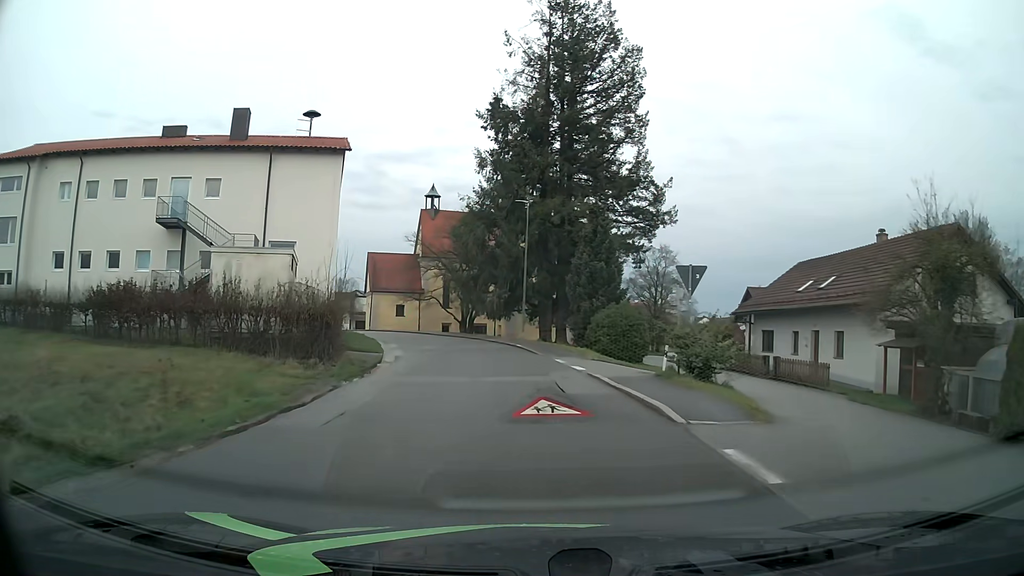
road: residential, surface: asphalt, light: Day
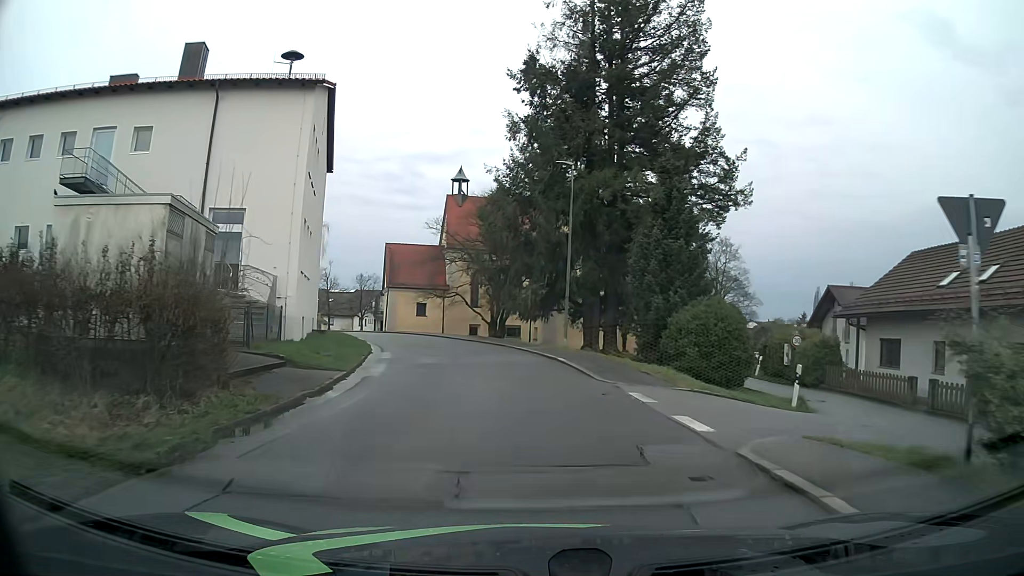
(-0.3, +10.2) m; -3°
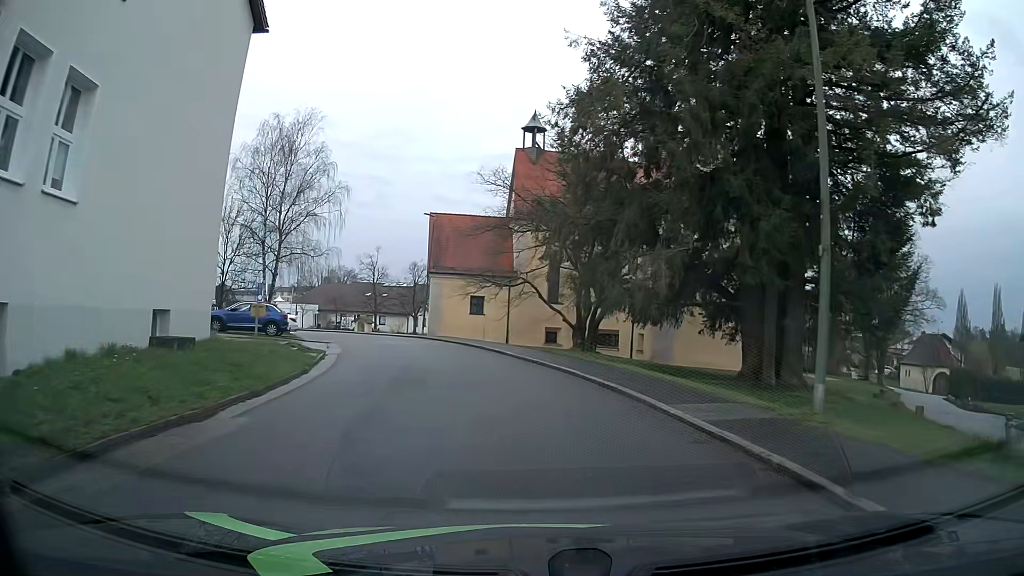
(-1.2, +20.1) m; -7°
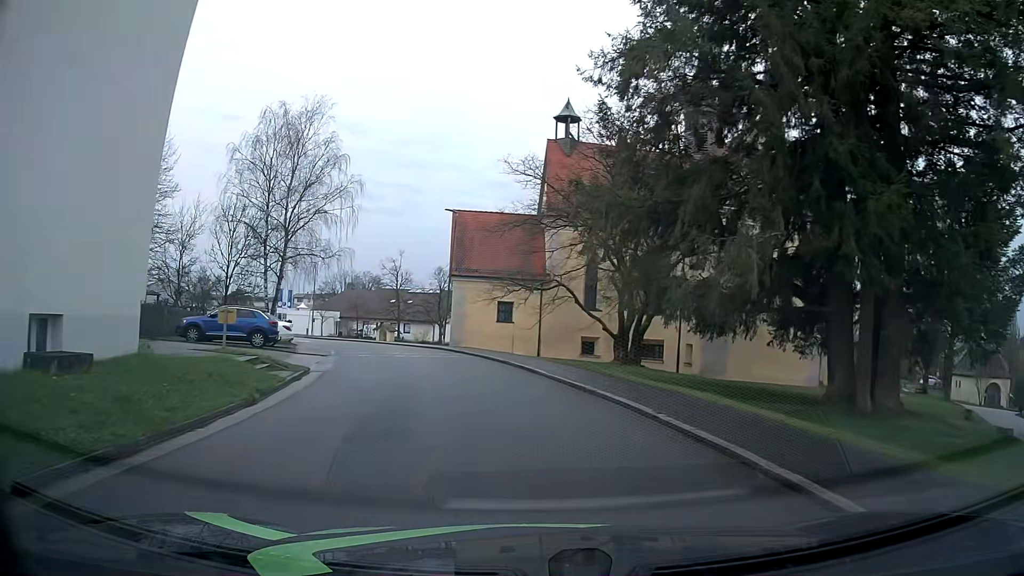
(-0.1, +5.1) m; -3°
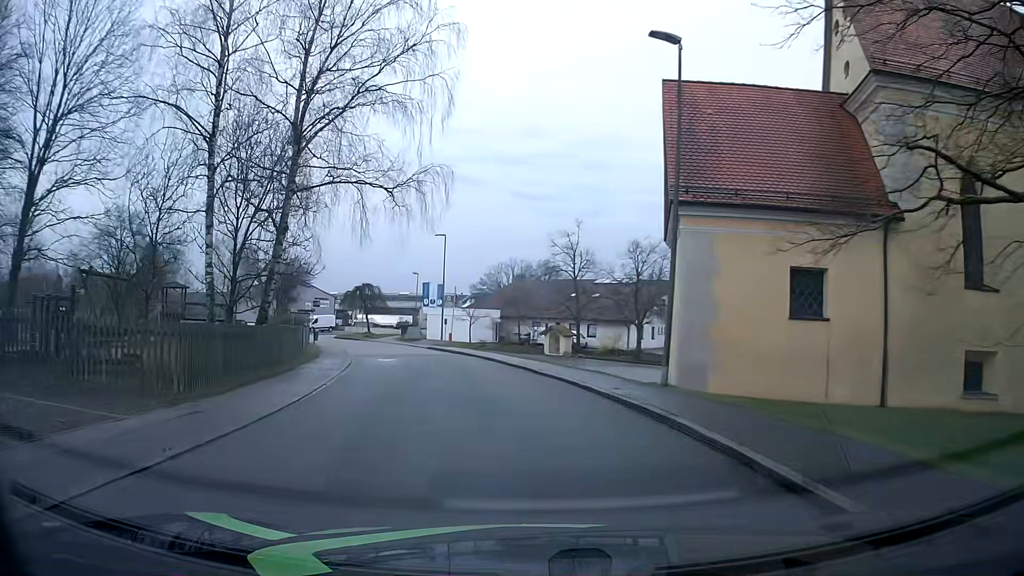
(-3.2, +25.2) m; -16°
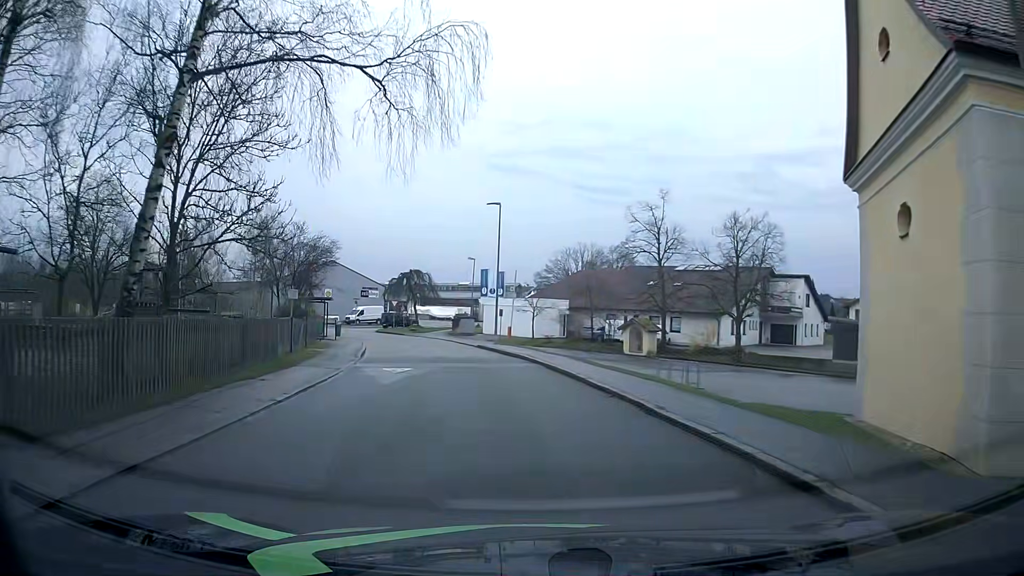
(-0.5, +10.3) m; -5°
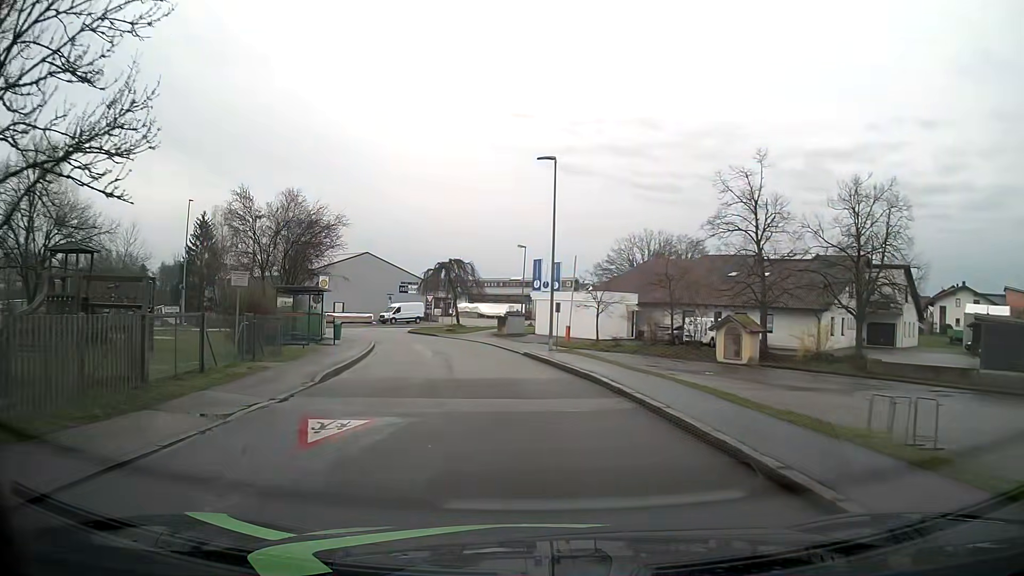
(-0.5, +10.6) m; -5°
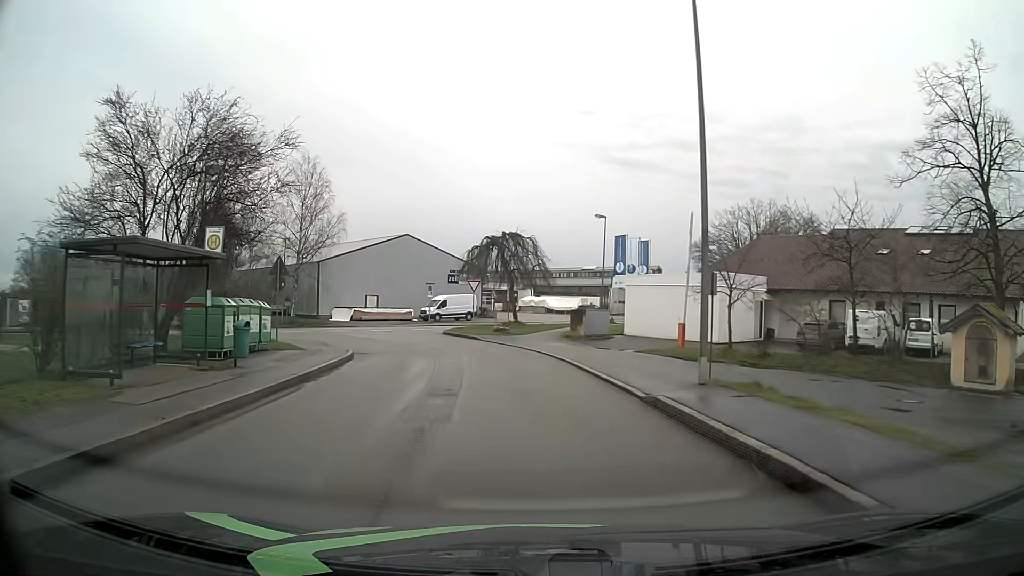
(-0.8, +16.0) m; -5°
(0, +10) (-1, +20) (-4, +30) (-8, +39) (-6, +49) (+1, +56) (+8, +62) (+16, +69) (+23, +76) (+30, +82) m
